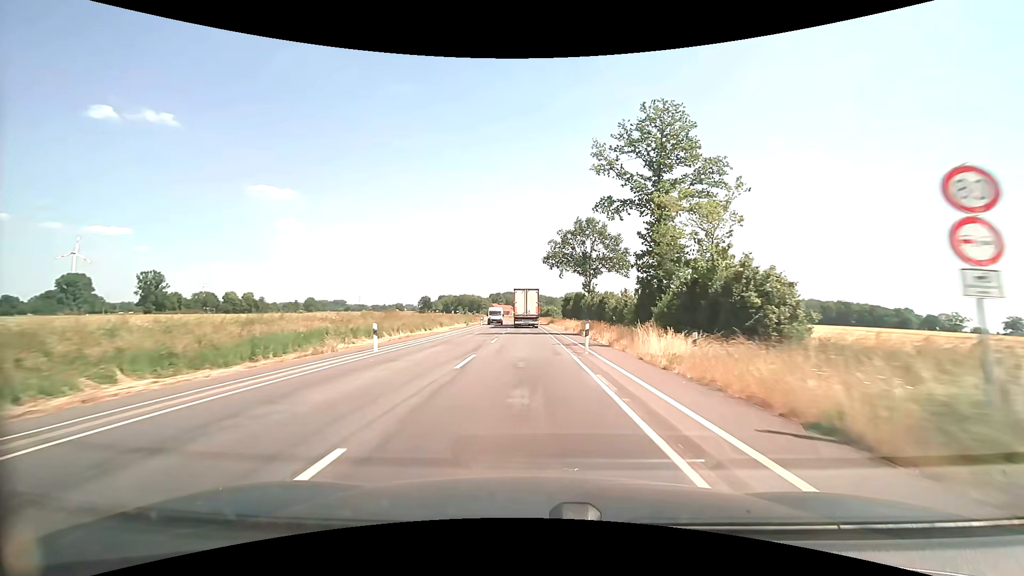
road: secondary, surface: asphalt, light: Day
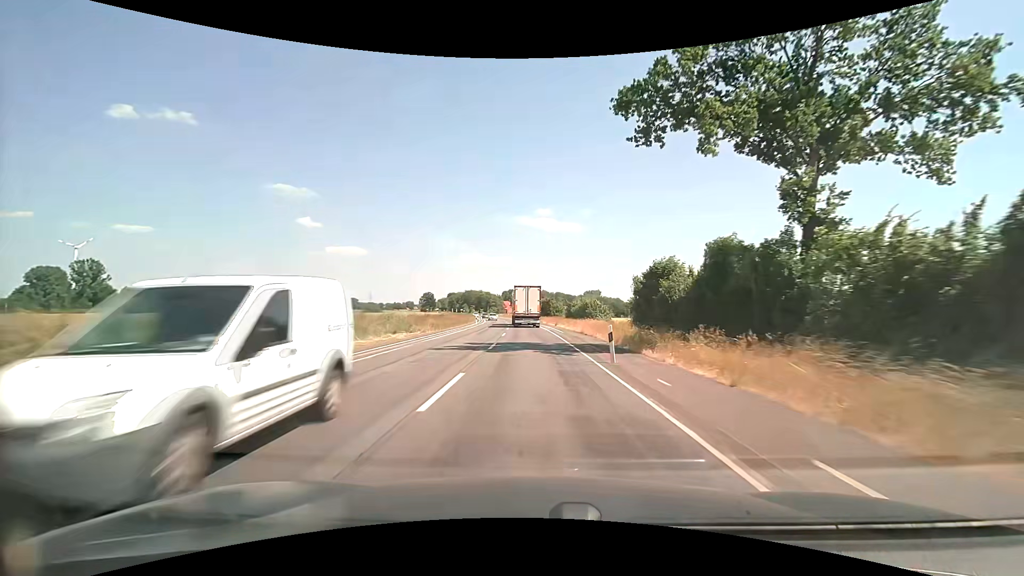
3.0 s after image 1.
(-1.1, +54.1) m; -2°
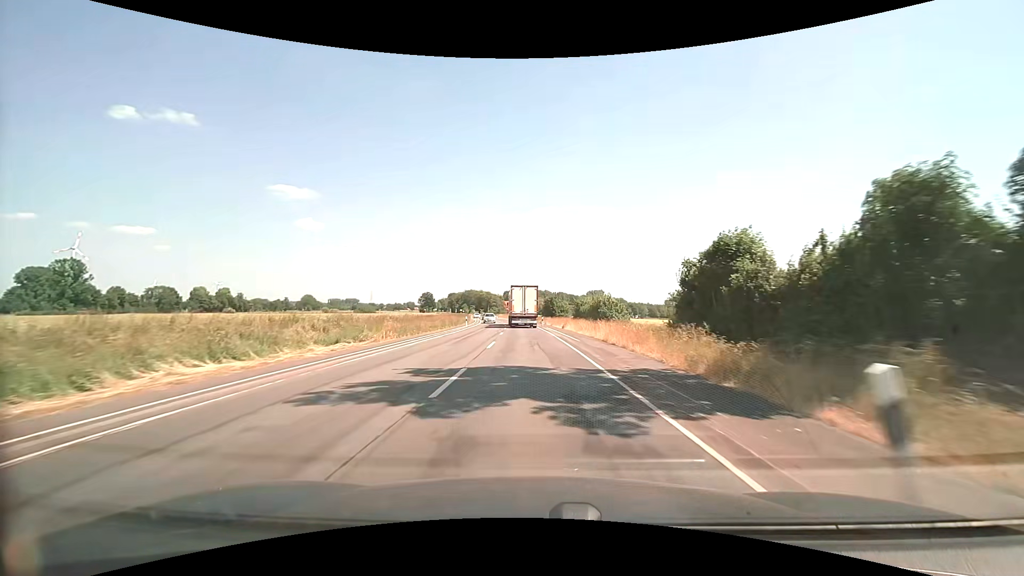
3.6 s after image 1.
(0.0, +11.0) m; 0°
(0, +10) (0, +20) (-1, +30) (-1, +40) (-1, +50) (-2, +60) (-3, +70) (-3, +80) (-4, +90) (-5, +100) m
